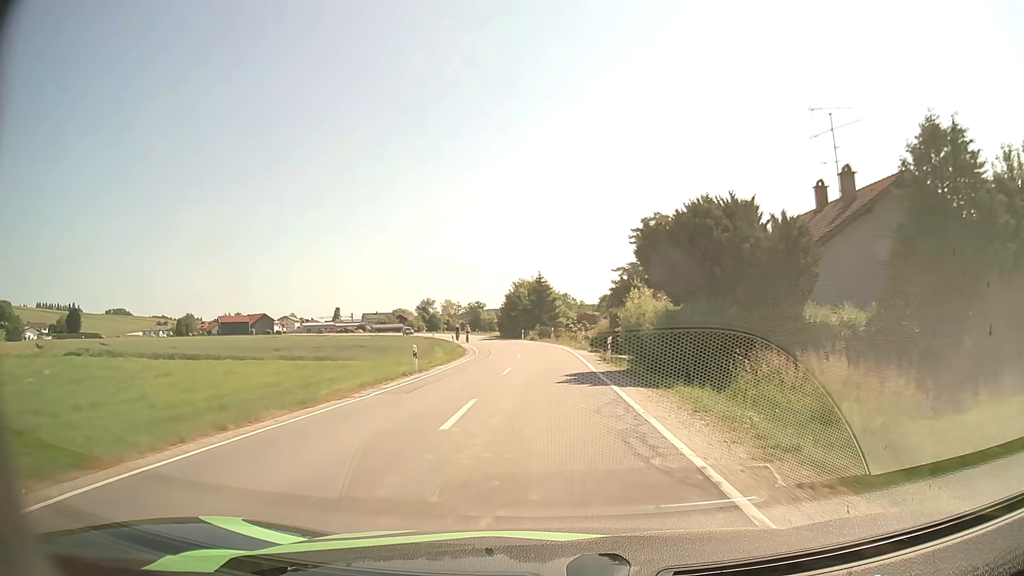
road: secondary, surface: asphalt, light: Day
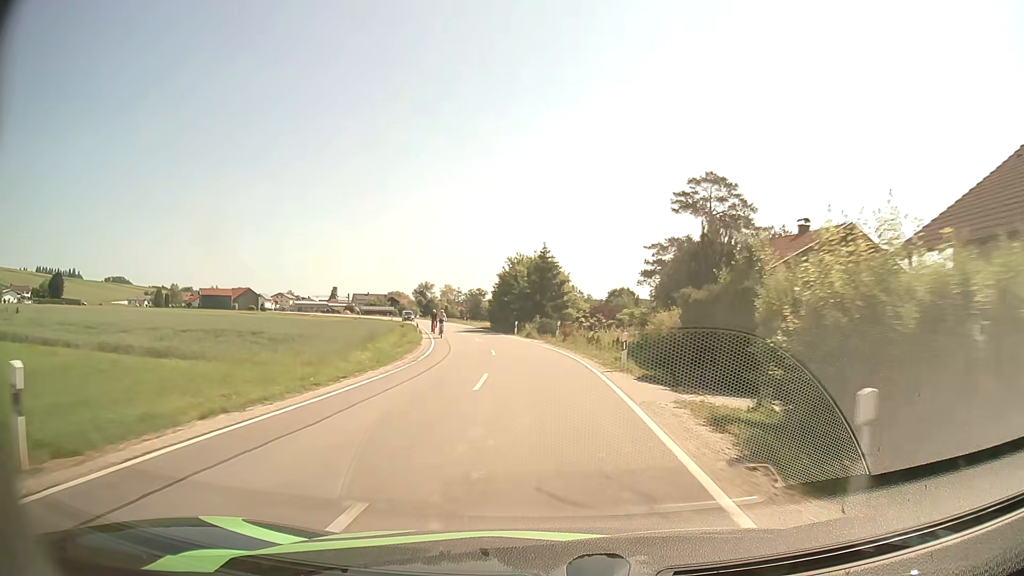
(0.0, +19.5) m; 0°
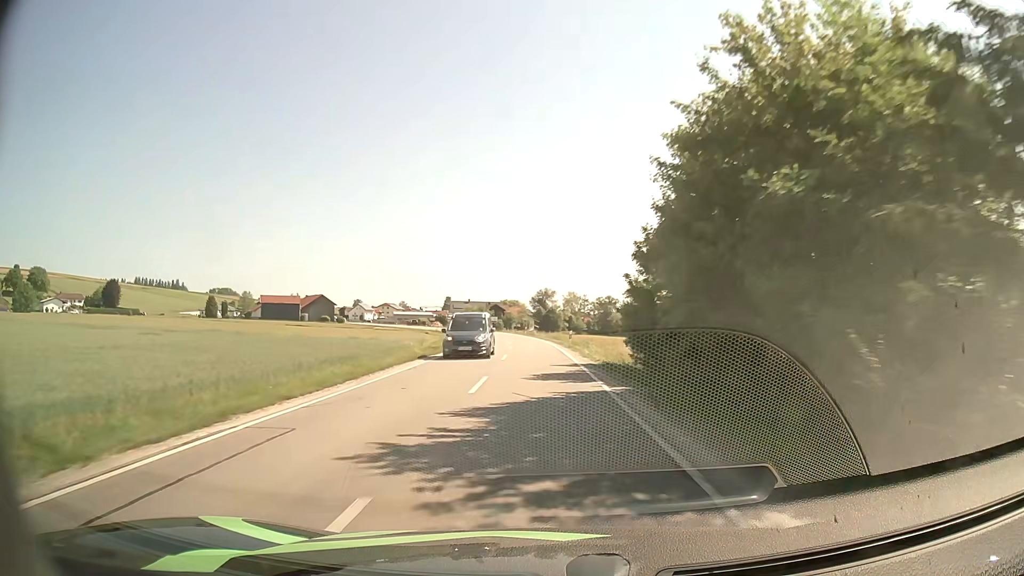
(-3.9, +48.3) m; -11°
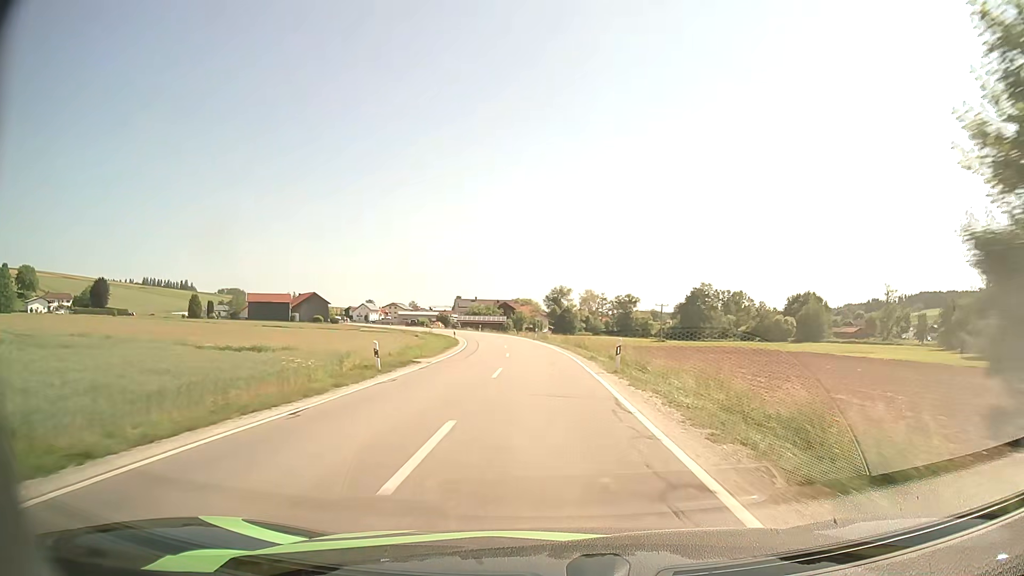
(-0.4, +19.8) m; -2°
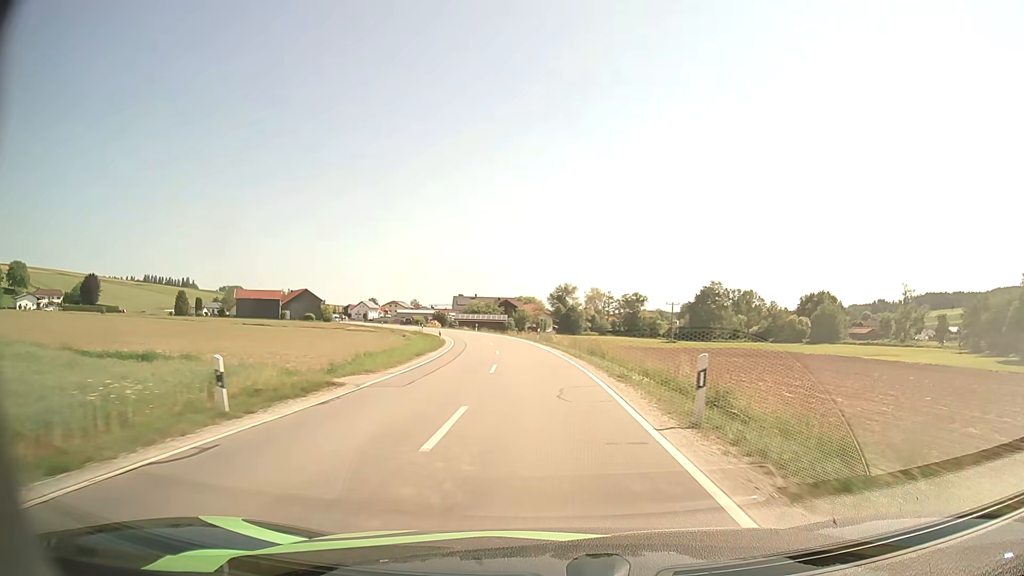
(0.0, +10.0) m; 0°
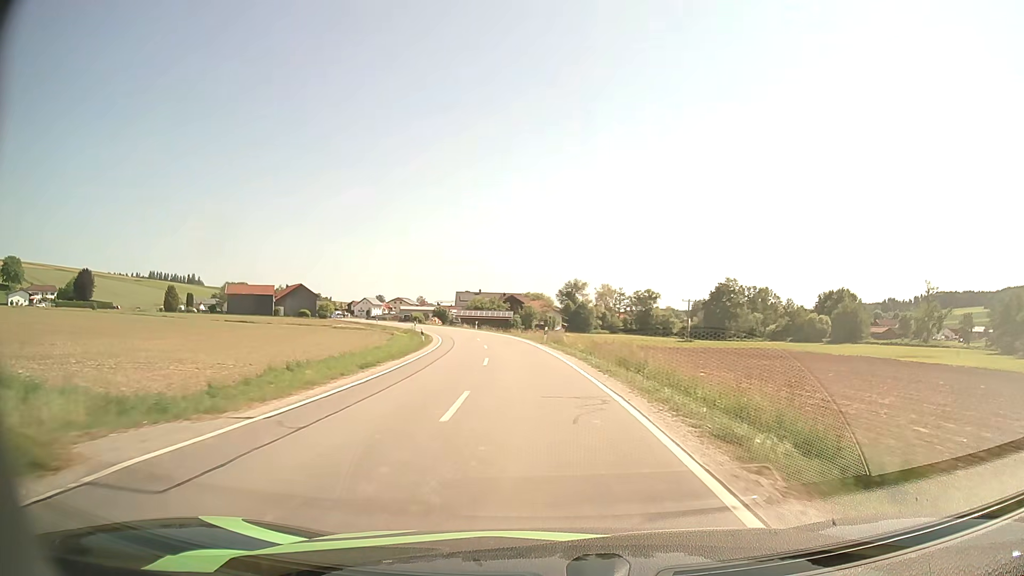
(0.0, +10.1) m; -1°
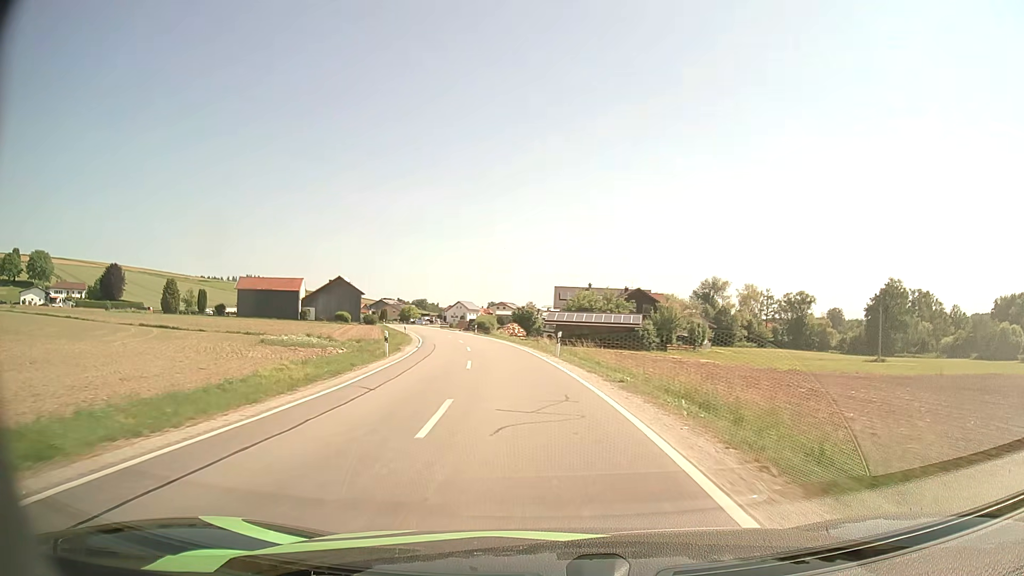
(-3.5, +49.4) m; -9°
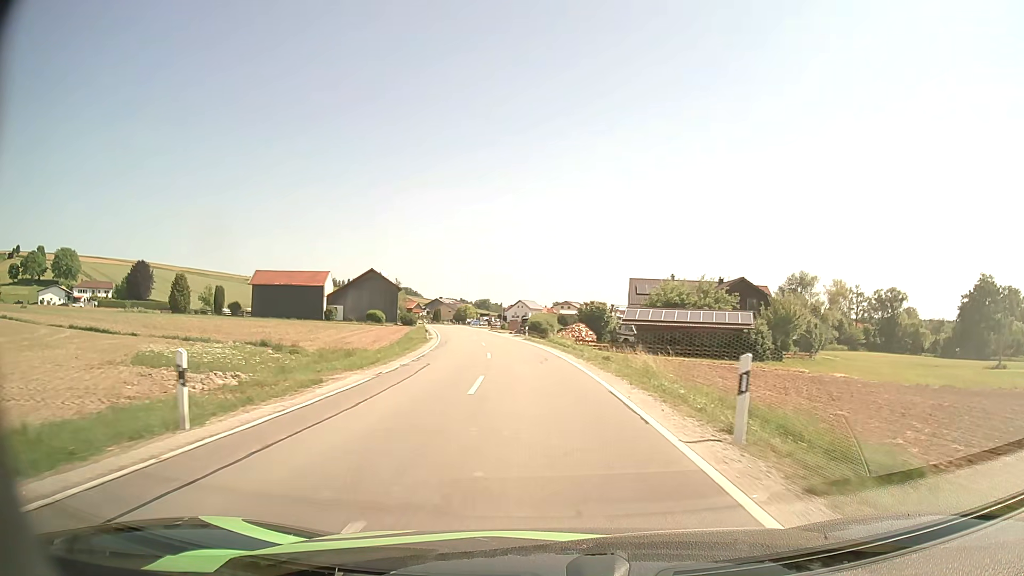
(-1.0, +19.4) m; -6°
(0, +10) (-1, +20) (-2, +30) (-3, +40) (-4, +50) (-6, +60) (-7, +70) (-9, +79) (-11, +89) (-13, +99) m
